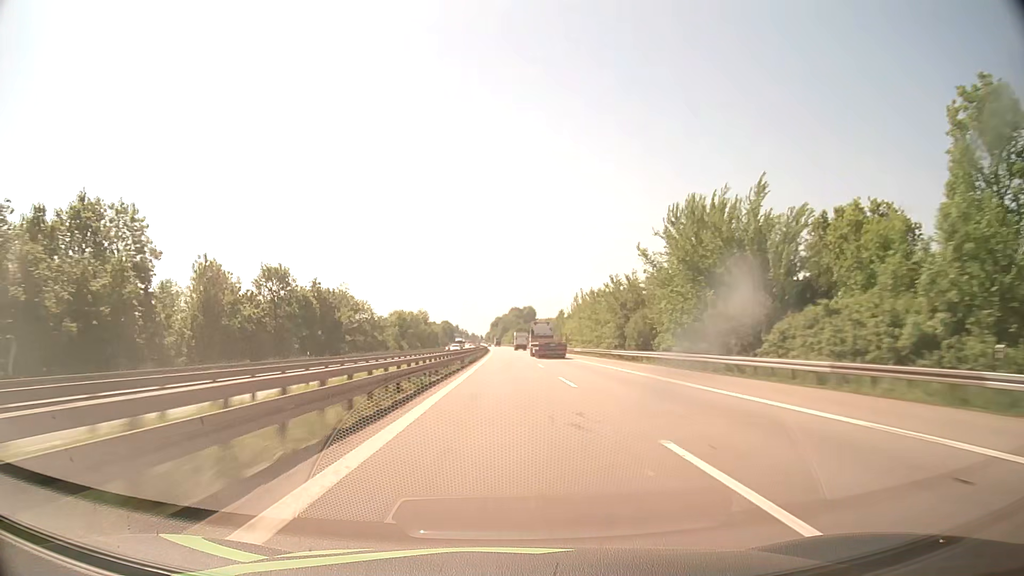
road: motorway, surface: asphalt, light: Day
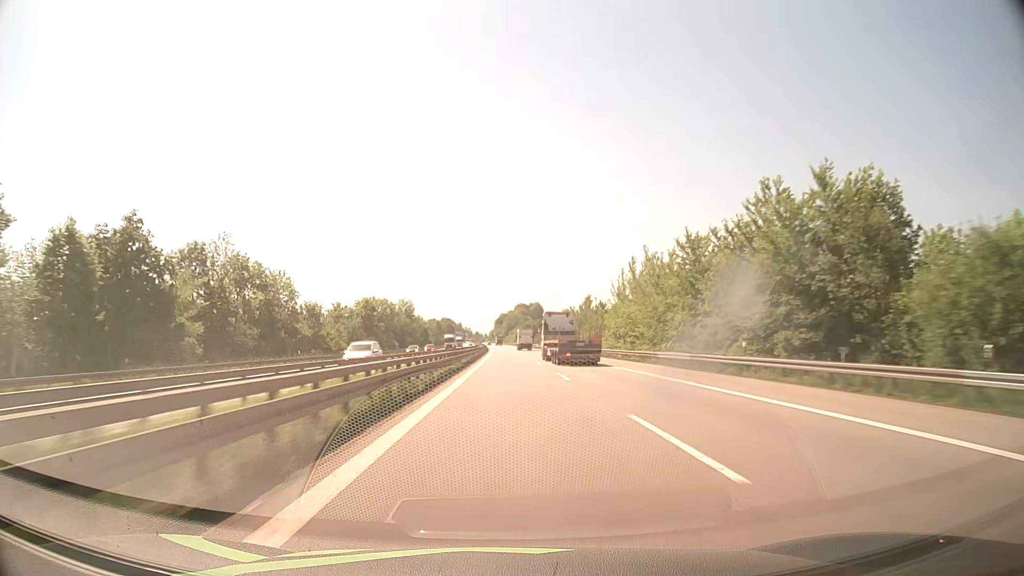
(-0.2, +50.8) m; 0°
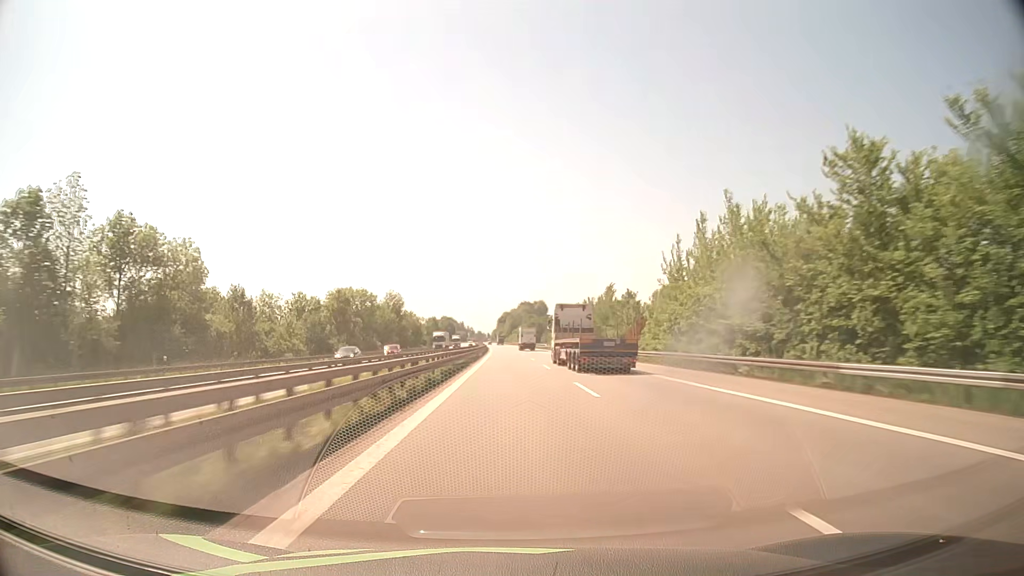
(-0.1, +25.4) m; 0°
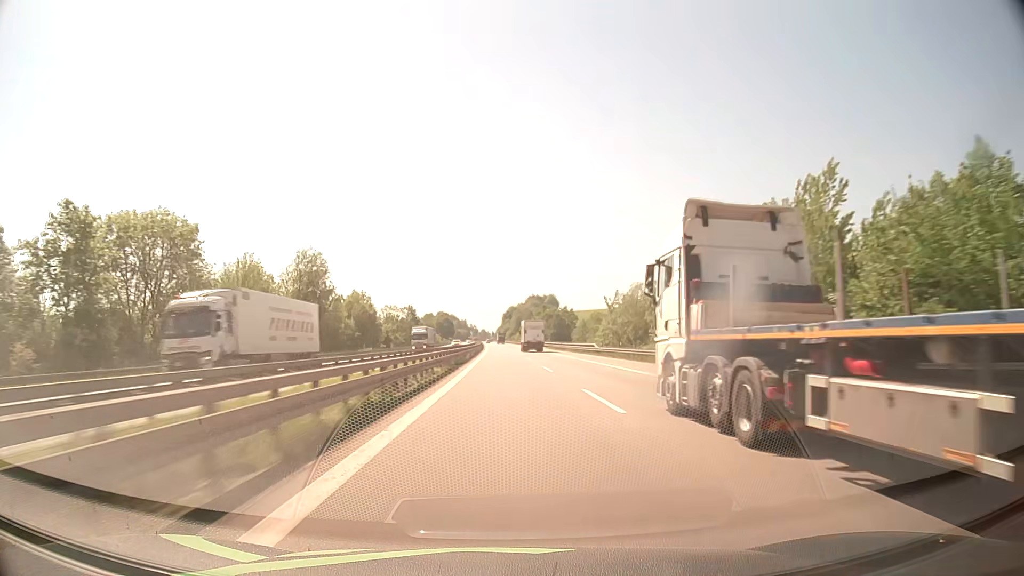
(-0.4, +76.3) m; -1°
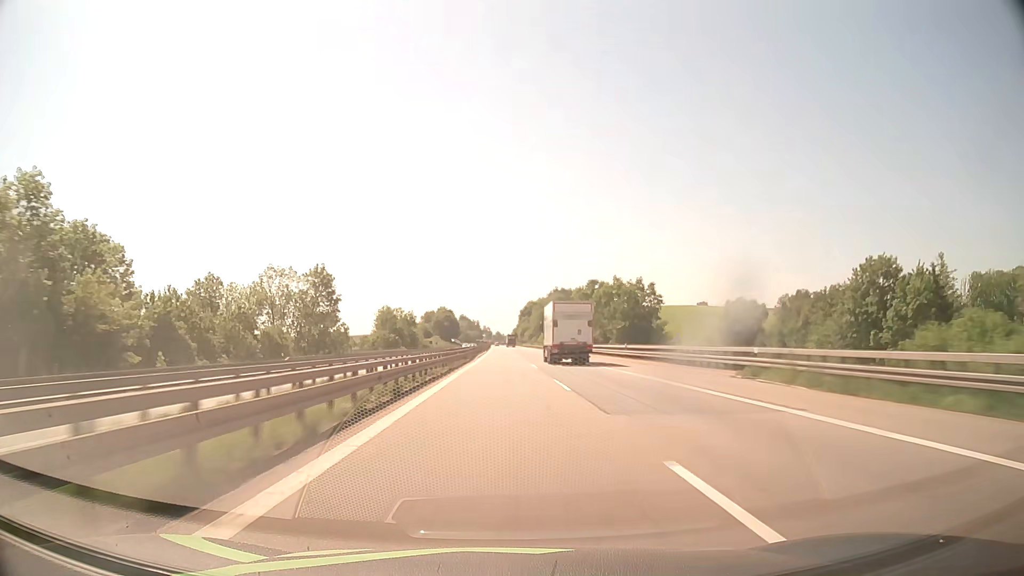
(-1.1, +101.6) m; -1°
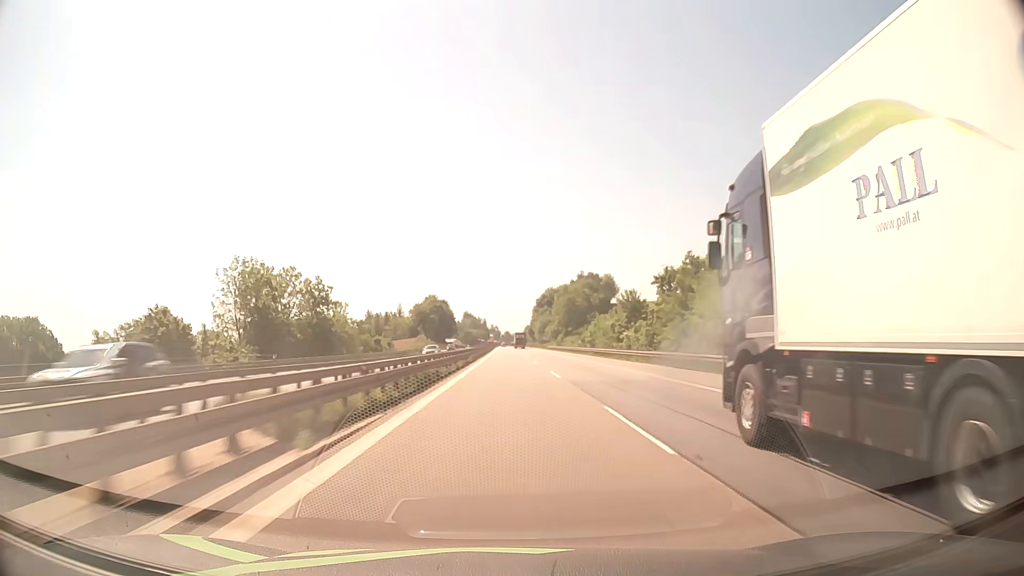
(-1.0, +101.5) m; -1°
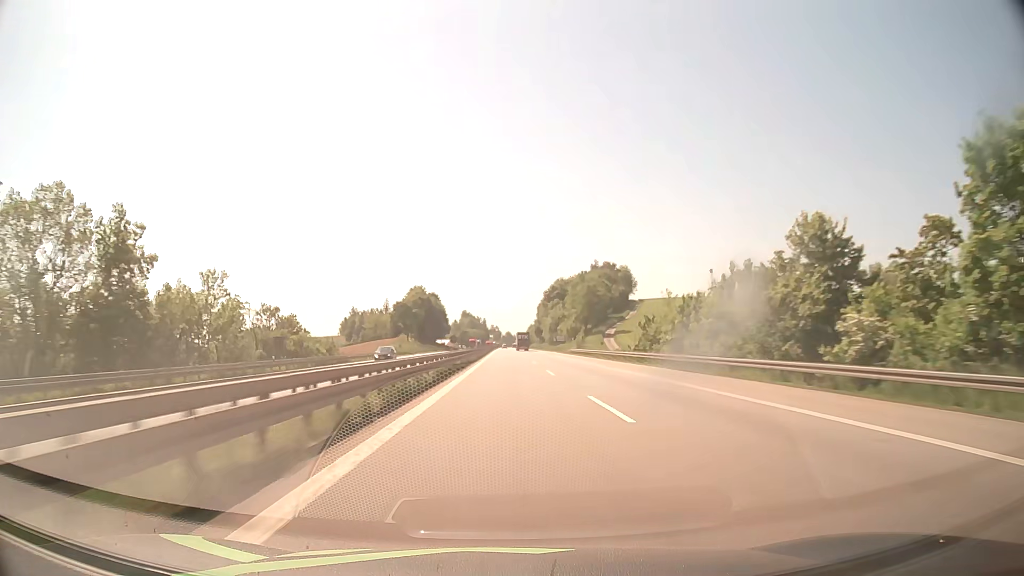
(-0.1, +50.8) m; 0°
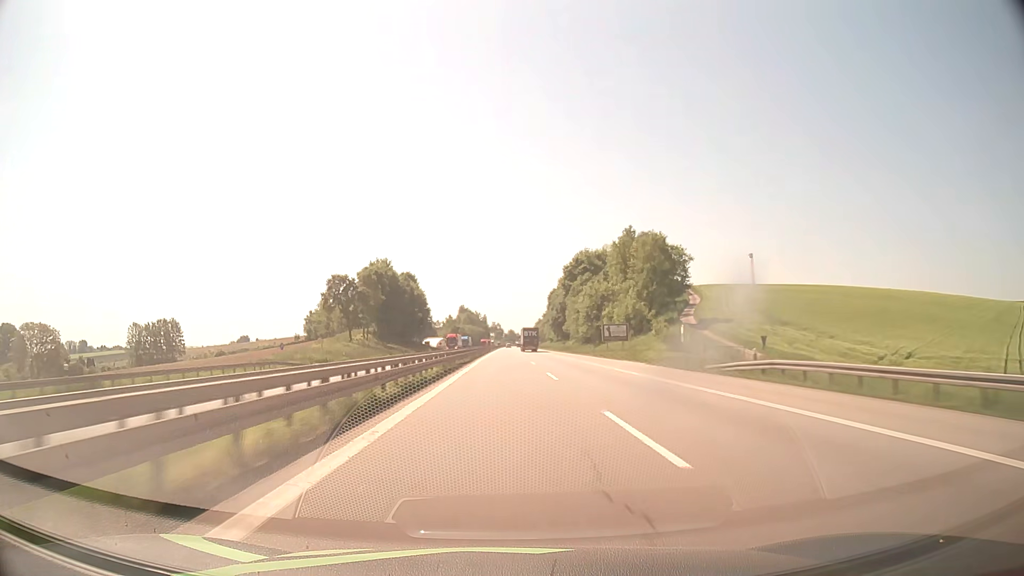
(0.0, +76.2) m; 0°
(0, +10) (0, +20) (0, +30) (0, +40) (0, +50) (0, +60) (0, +70) (0, +80) (0, +90) (0, +100) m
